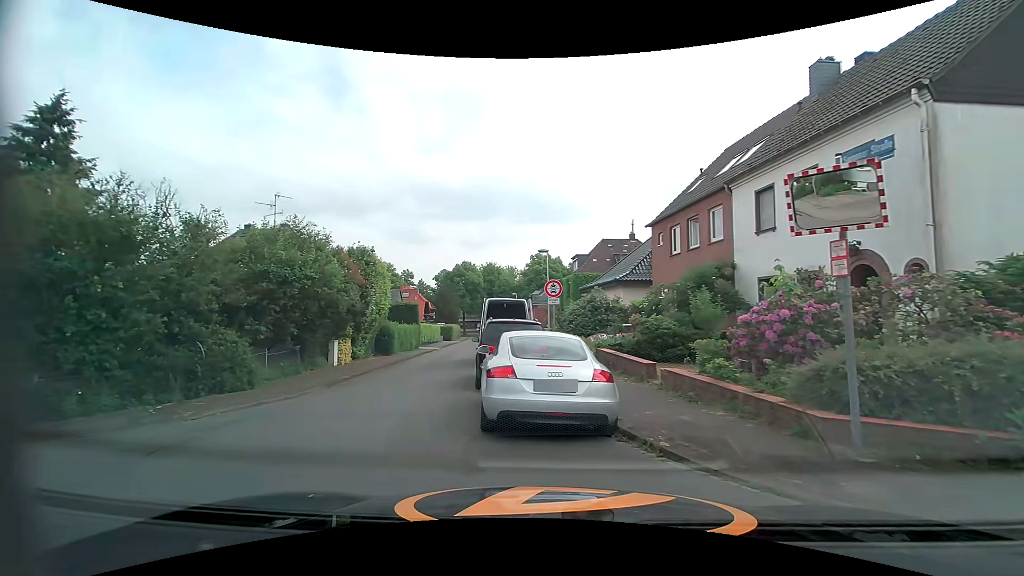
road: residential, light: Day
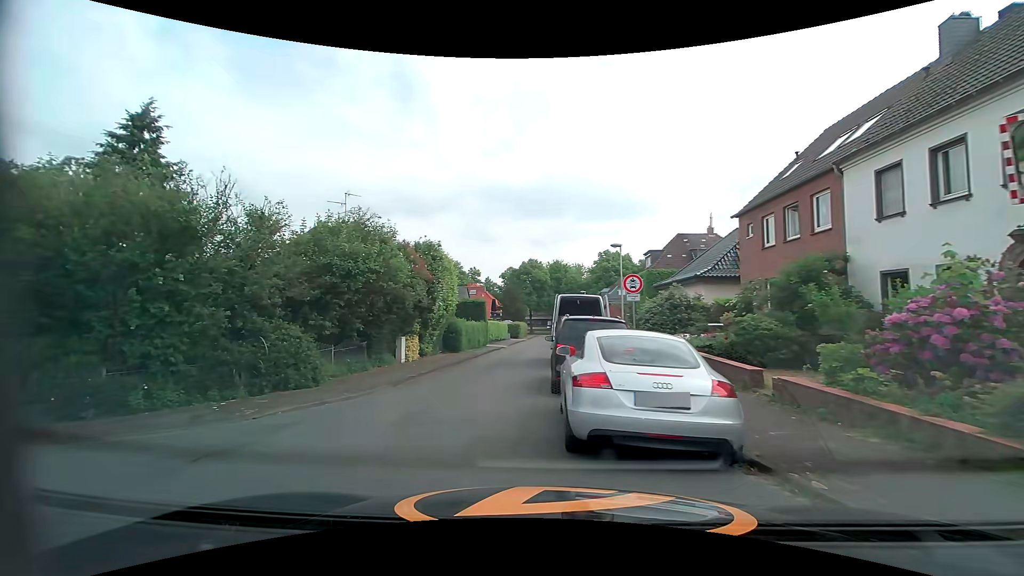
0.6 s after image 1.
(-0.1, +1.2) m; -6°
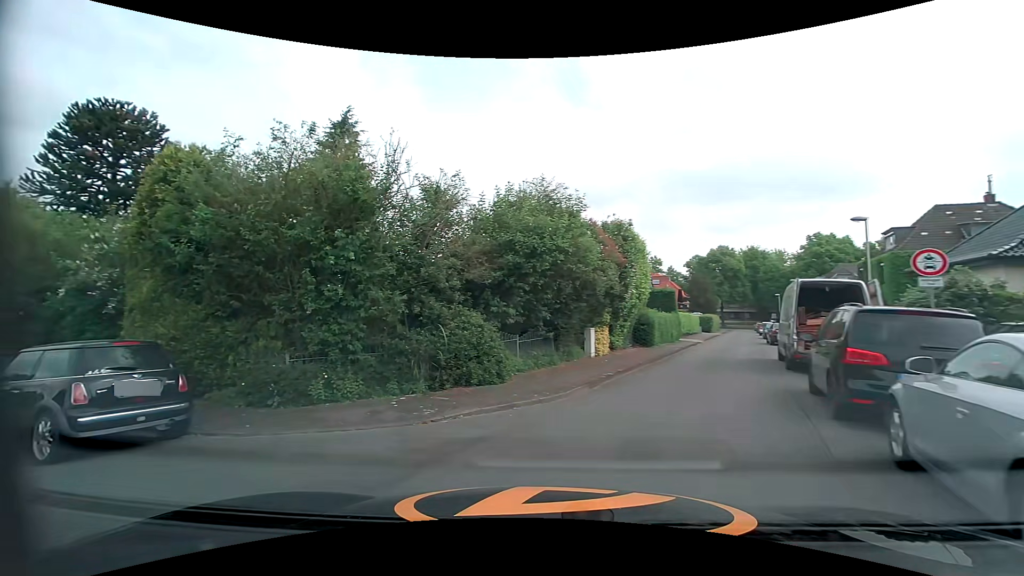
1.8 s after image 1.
(-0.5, +2.5) m; -23°
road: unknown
